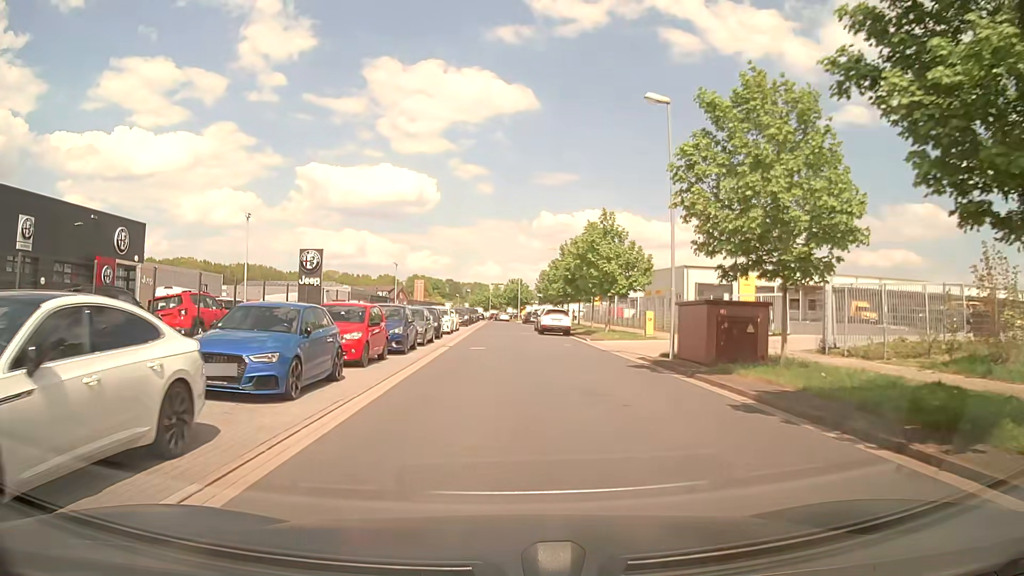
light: Day
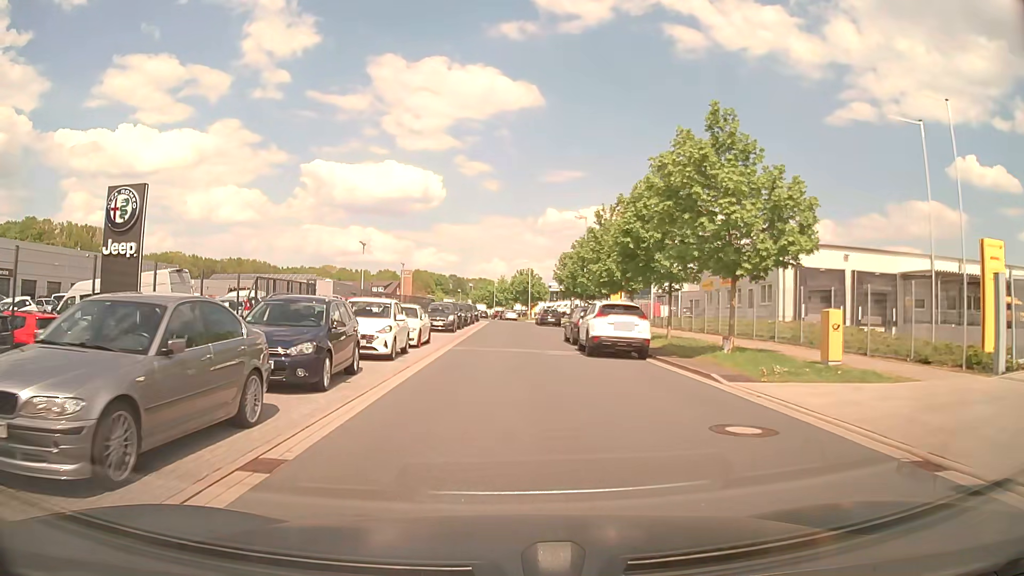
(0.0, +20.5) m; -1°
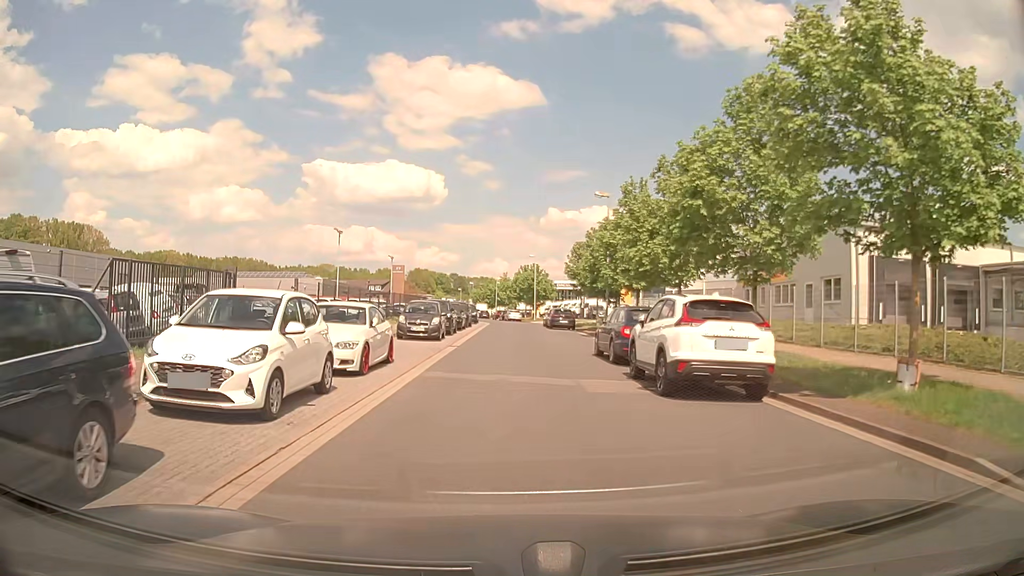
(+0.1, +8.8) m; 0°
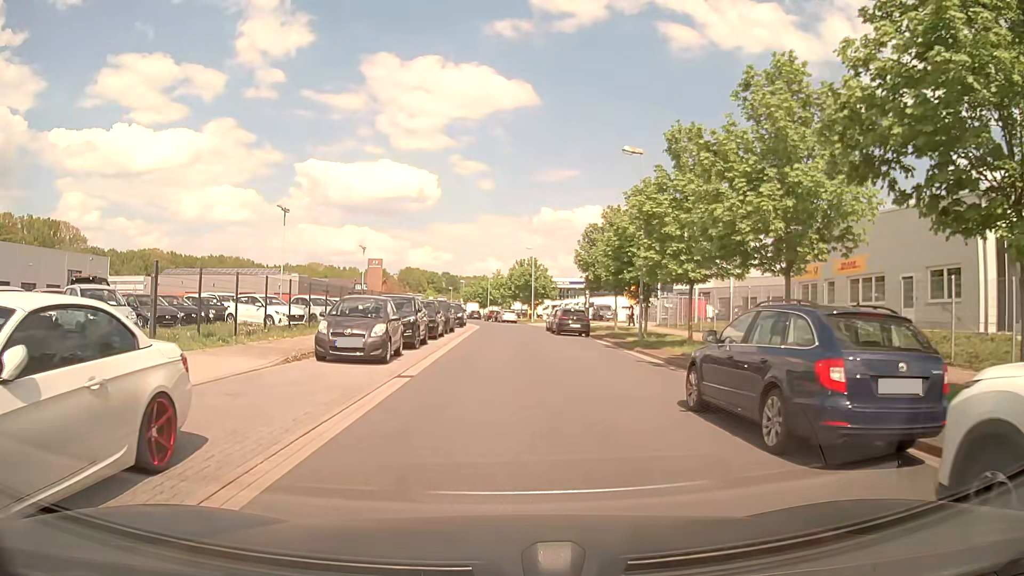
(0.0, +10.4) m; 0°
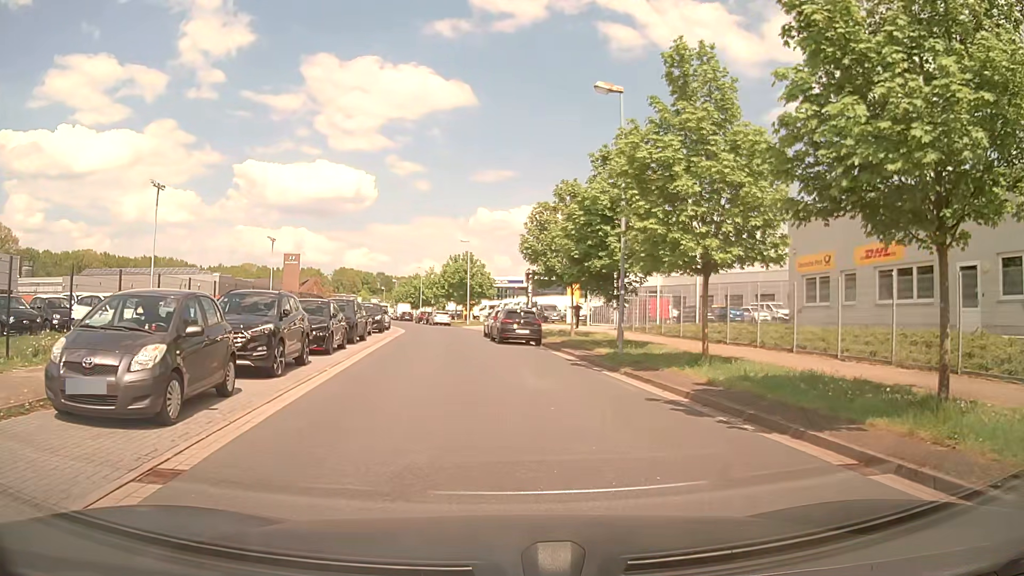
(+0.3, +7.9) m; +6°
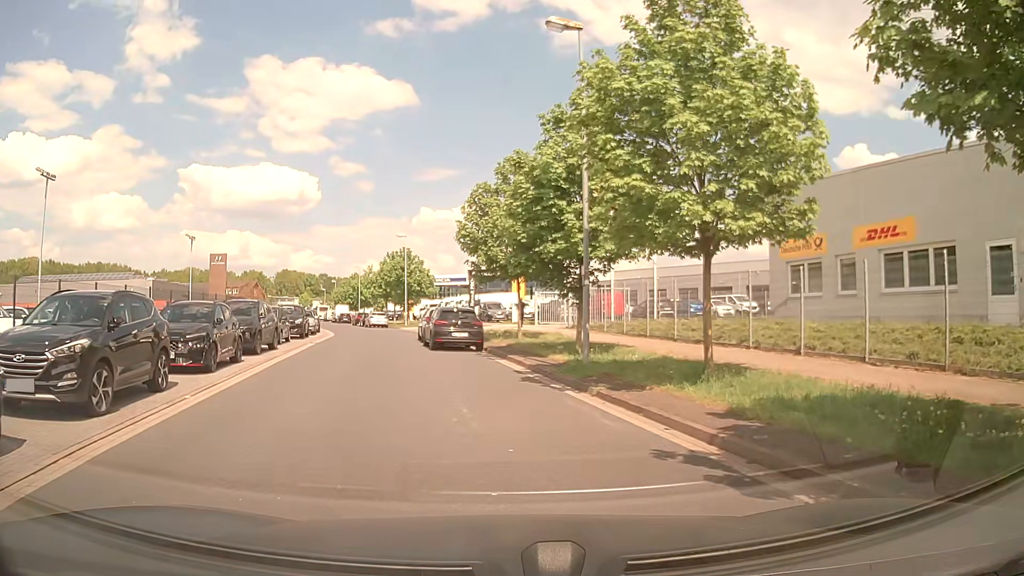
(+0.2, +4.3) m; +5°
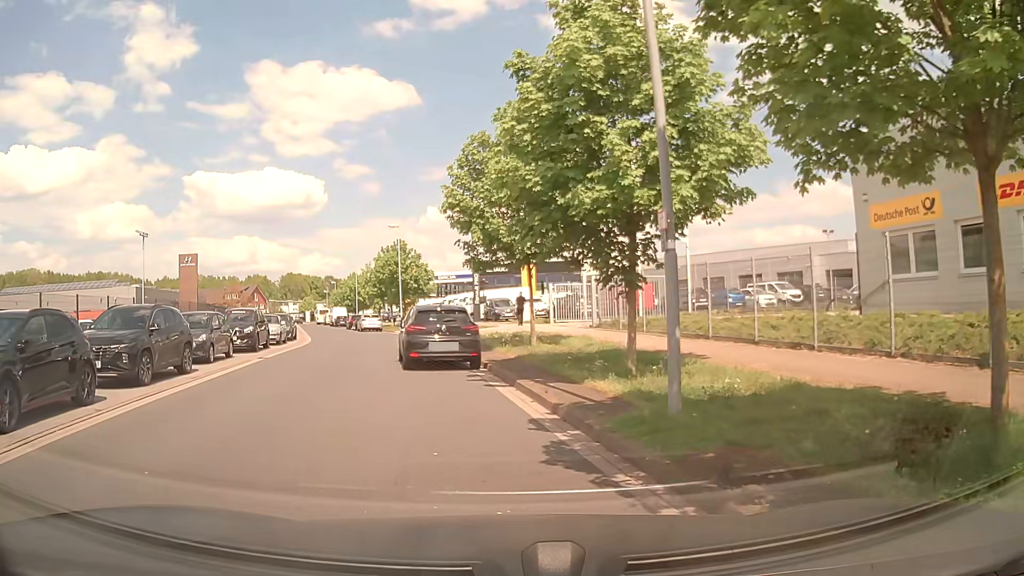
(-0.1, +7.1) m; -1°
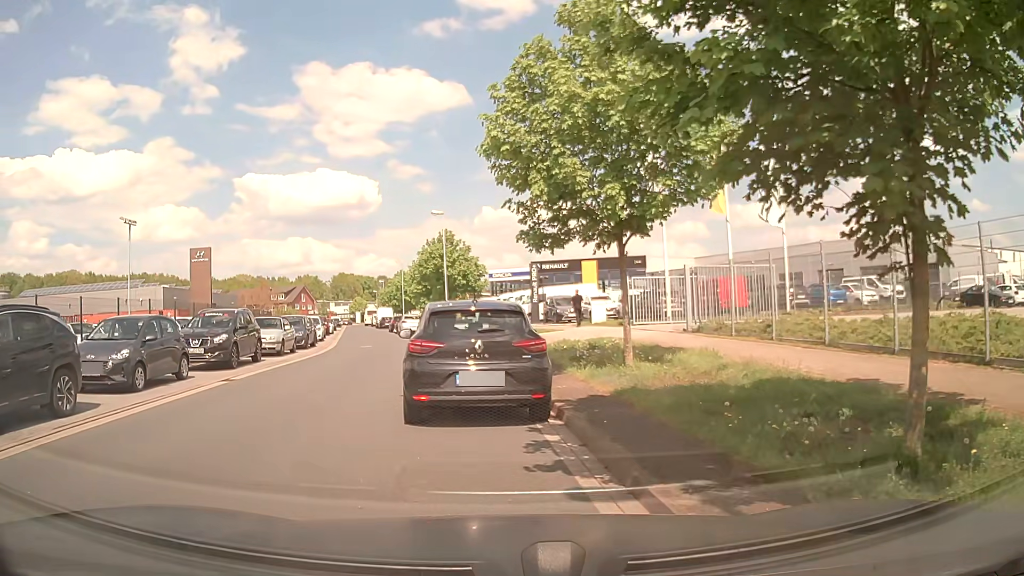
(-0.4, +7.0) m; -4°
